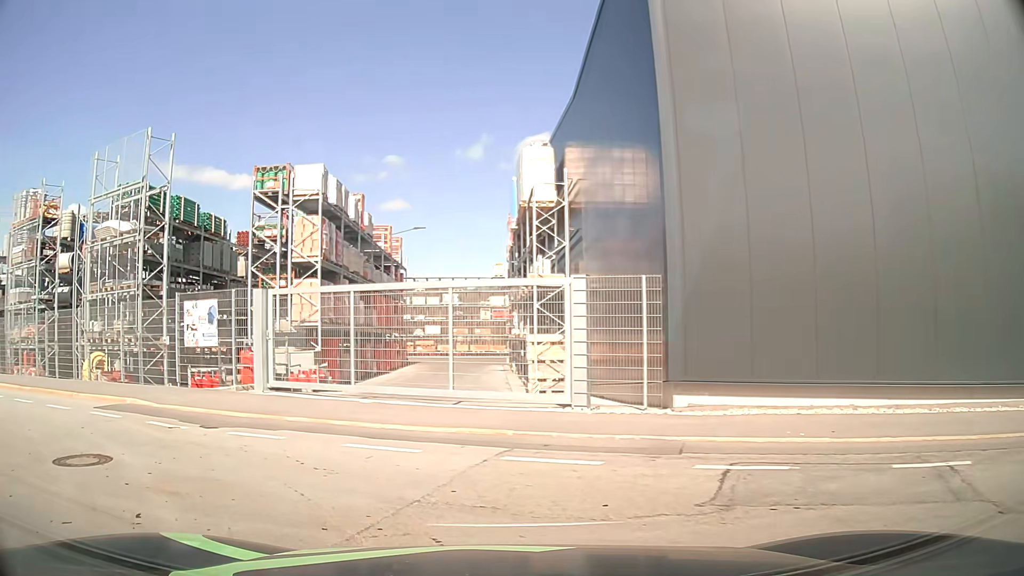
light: Day
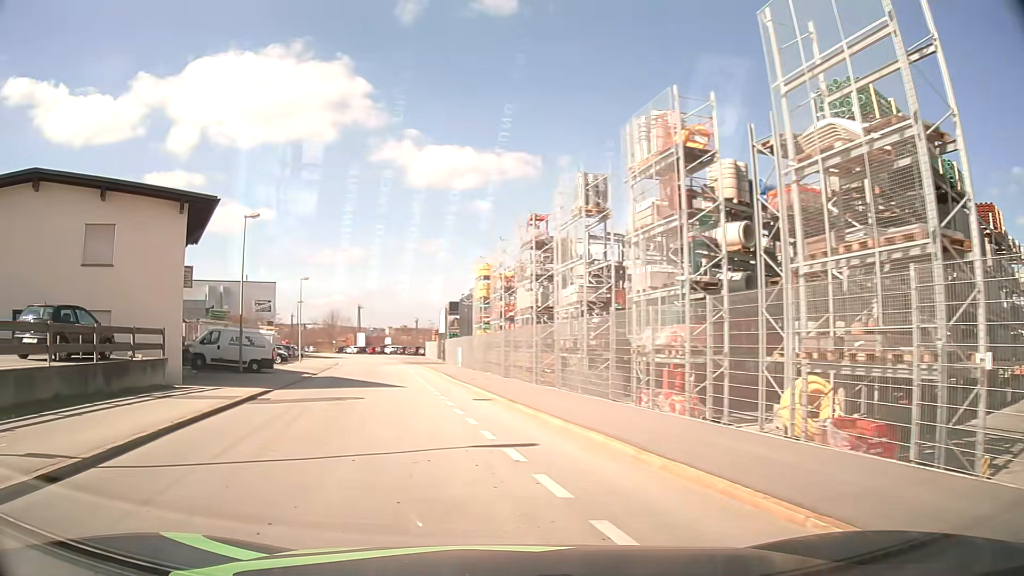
(-6.1, +9.6) m; -57°
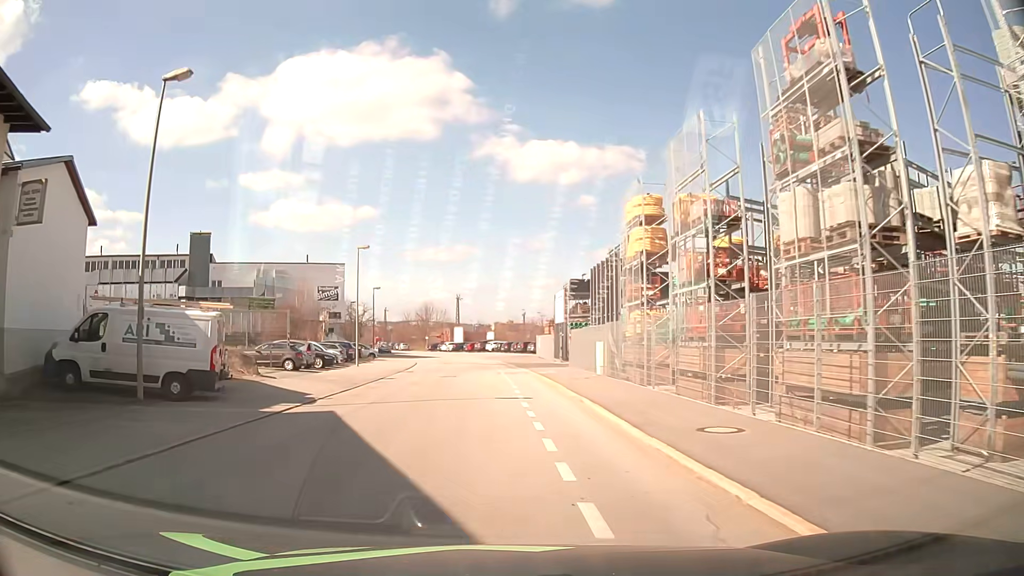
(-2.6, +19.8) m; -9°
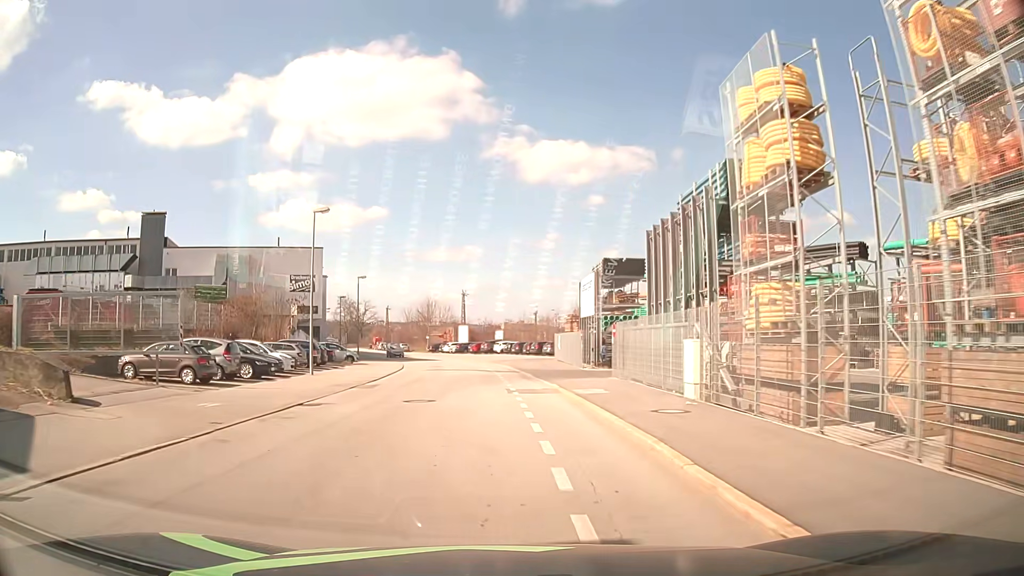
(-0.1, +13.0) m; -1°
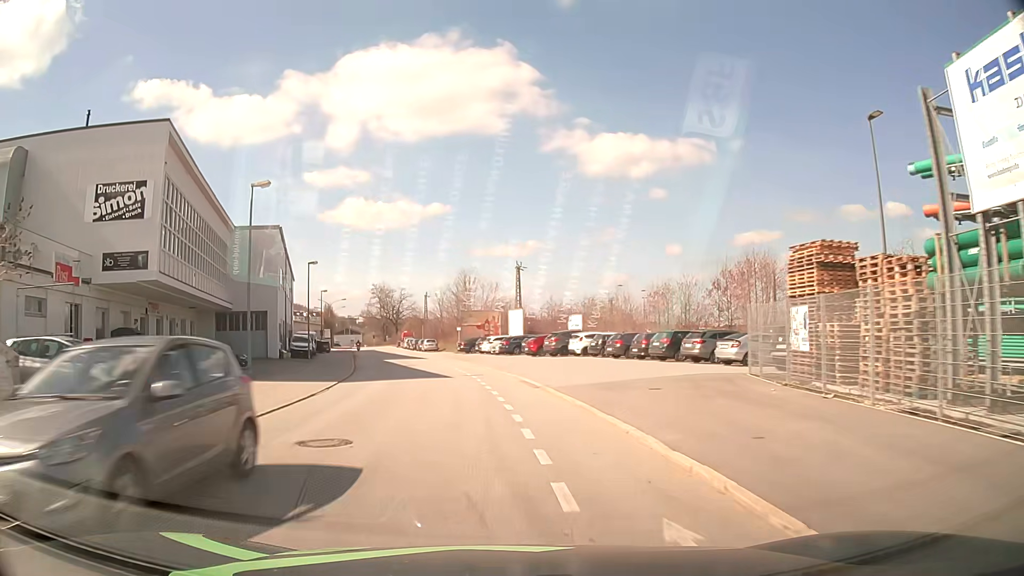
(-1.1, +37.6) m; -5°
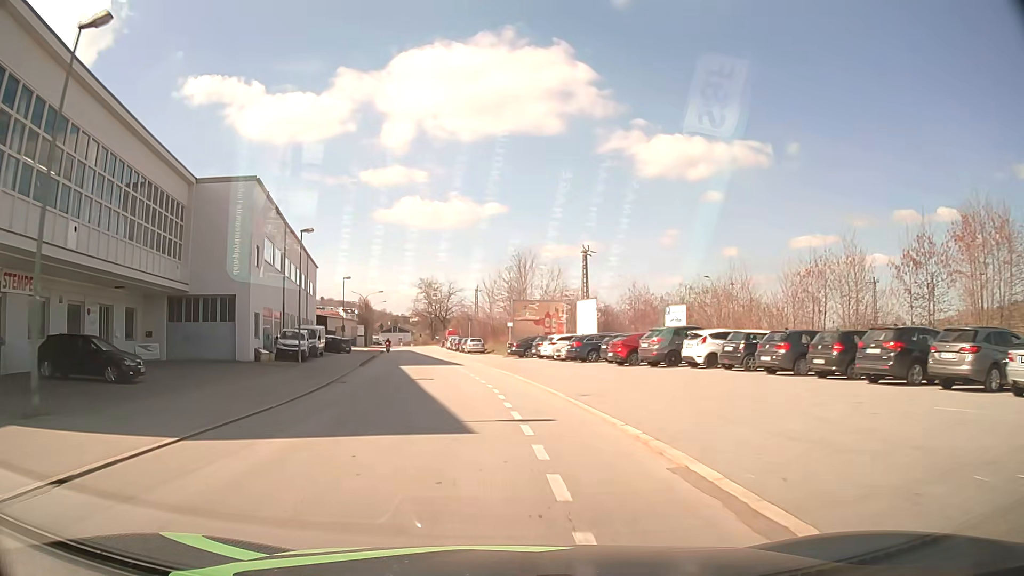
(-0.6, +15.9) m; -5°
